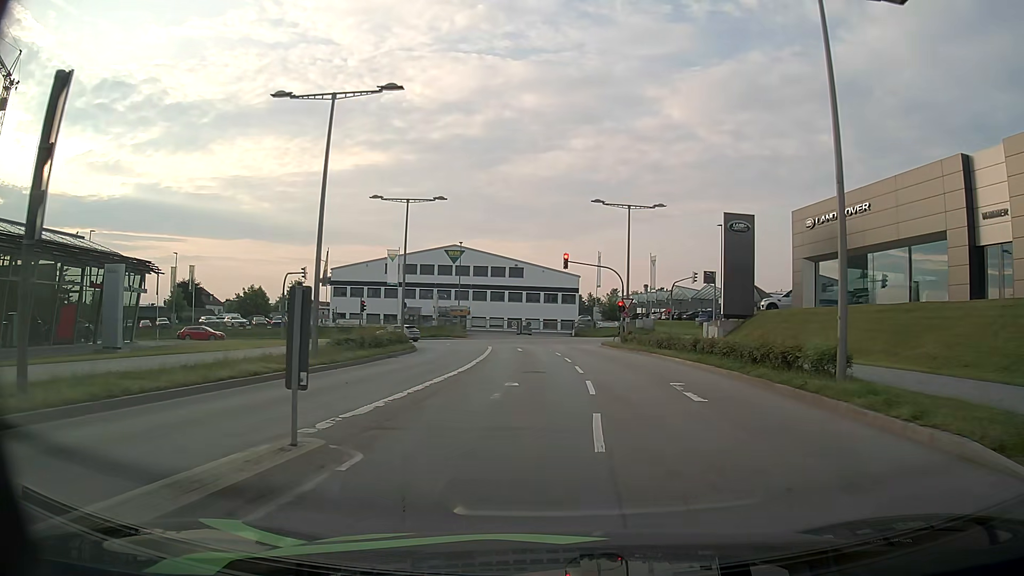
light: Day
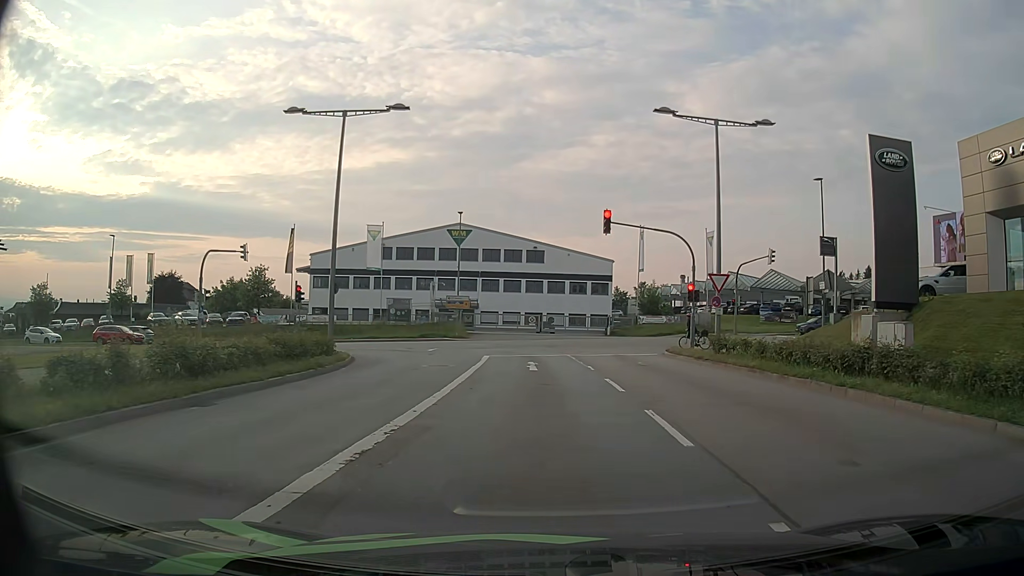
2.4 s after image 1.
(-0.4, +17.8) m; -2°
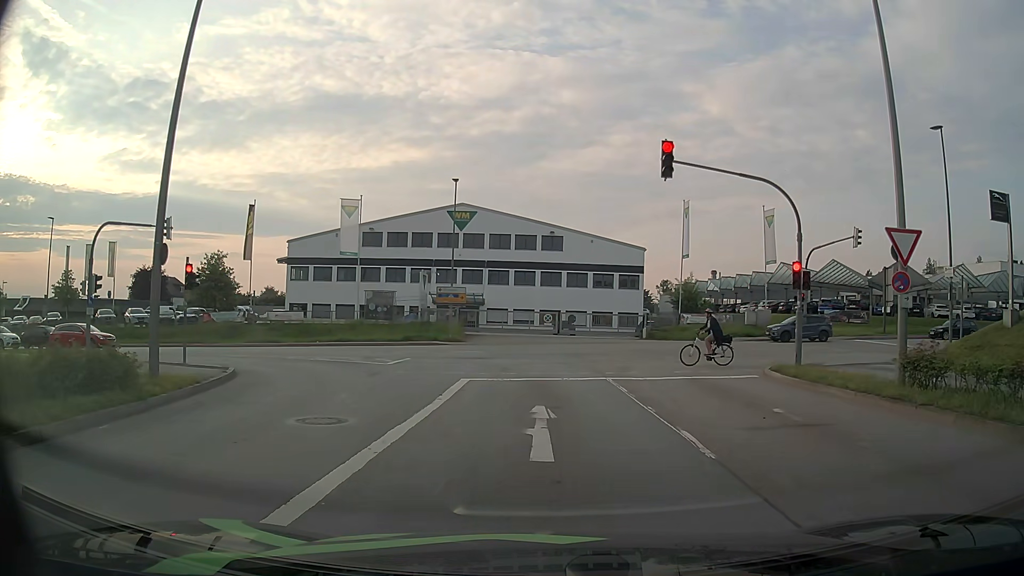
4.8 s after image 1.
(-0.3, +12.4) m; -2°
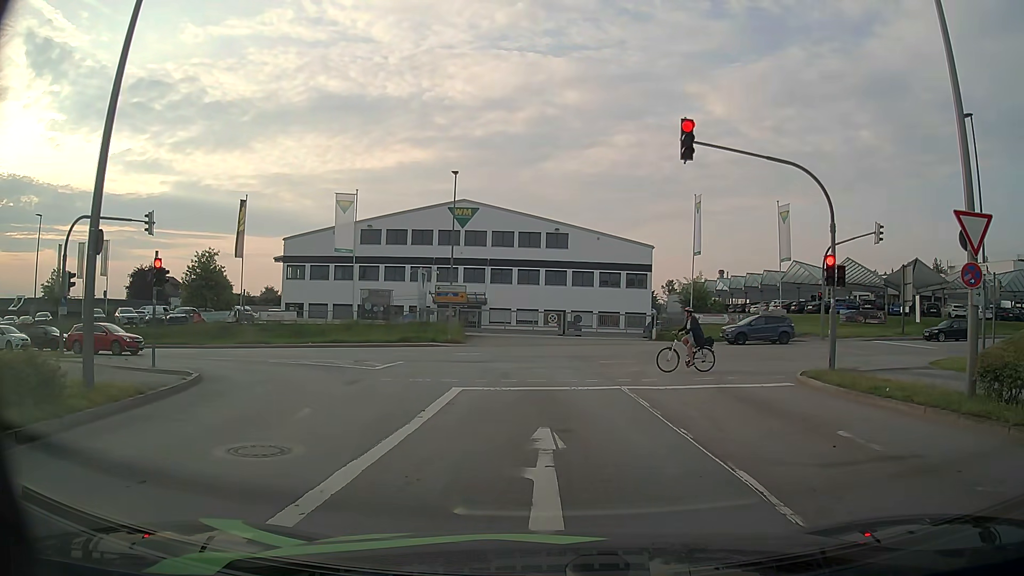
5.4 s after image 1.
(0.0, +2.3) m; 0°
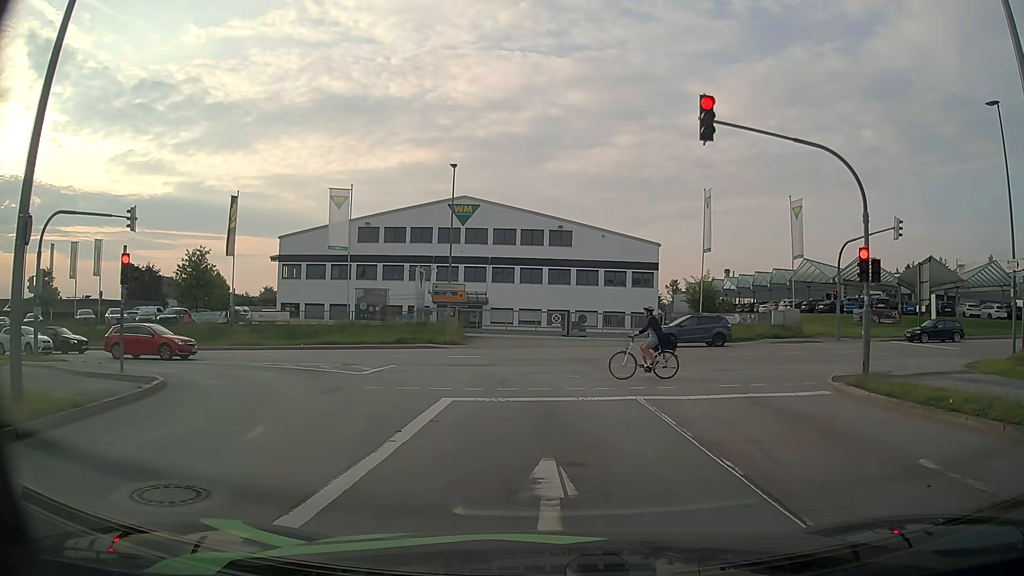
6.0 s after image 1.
(0.0, +1.9) m; 0°
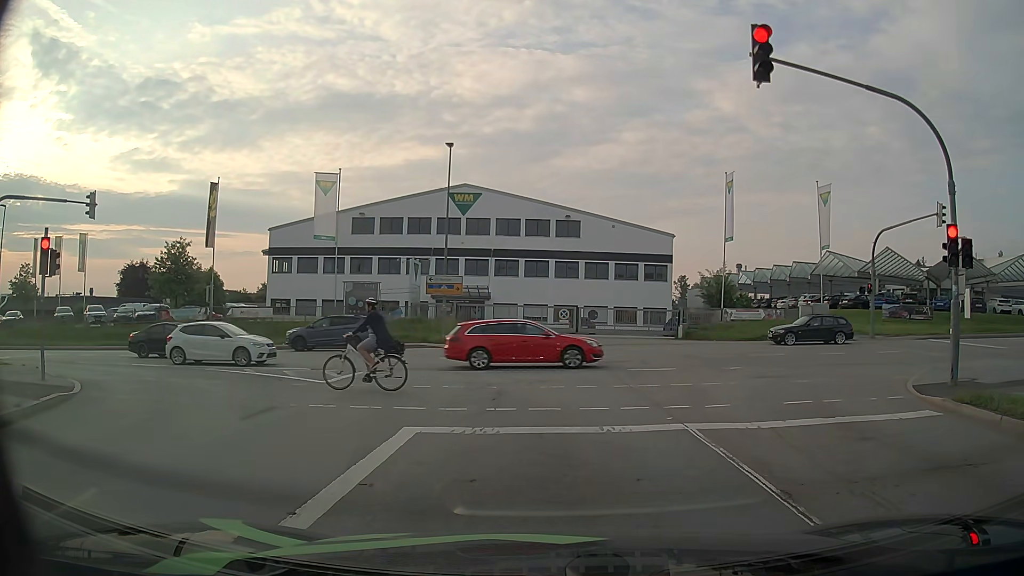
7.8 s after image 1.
(0.0, +3.8) m; -1°
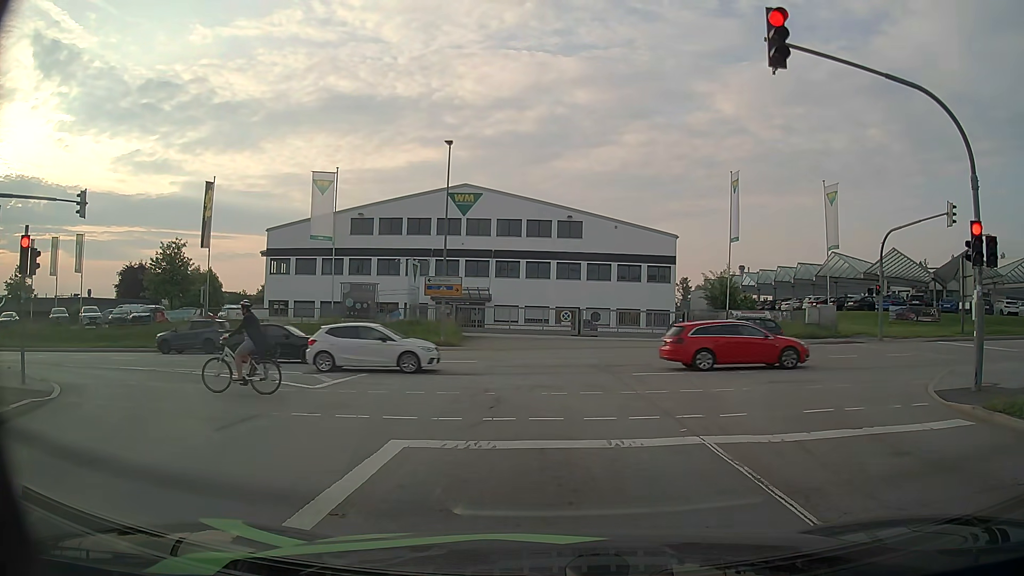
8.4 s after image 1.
(0.0, +0.9) m; +1°
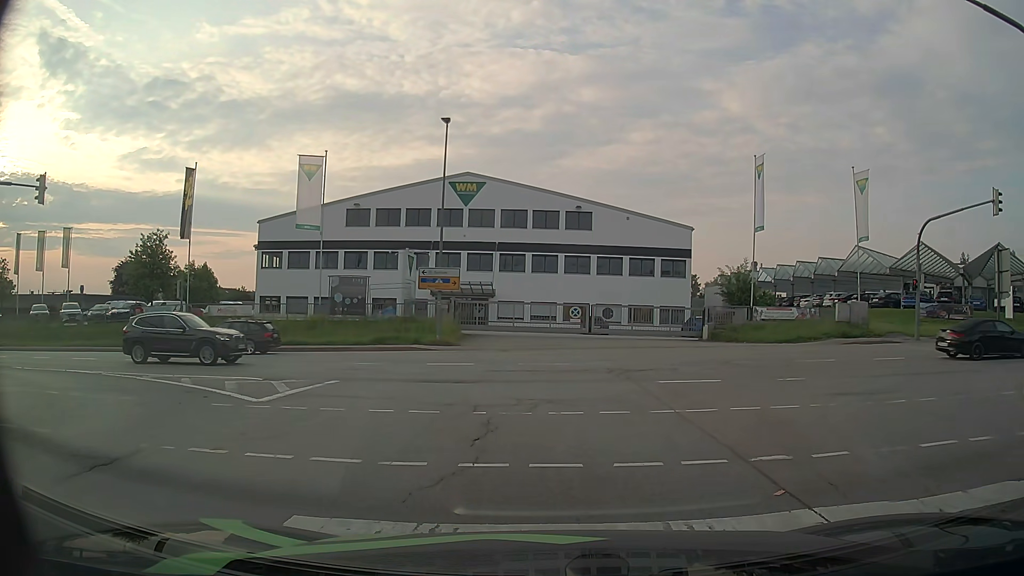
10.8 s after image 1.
(0.0, +3.4) m; +1°
(0, +10) (-5, +19) (-13, +24) (-23, +25) (-33, +25) (-43, +25) (-53, +25) (-63, +25) (-73, +25) (-83, +25) m
